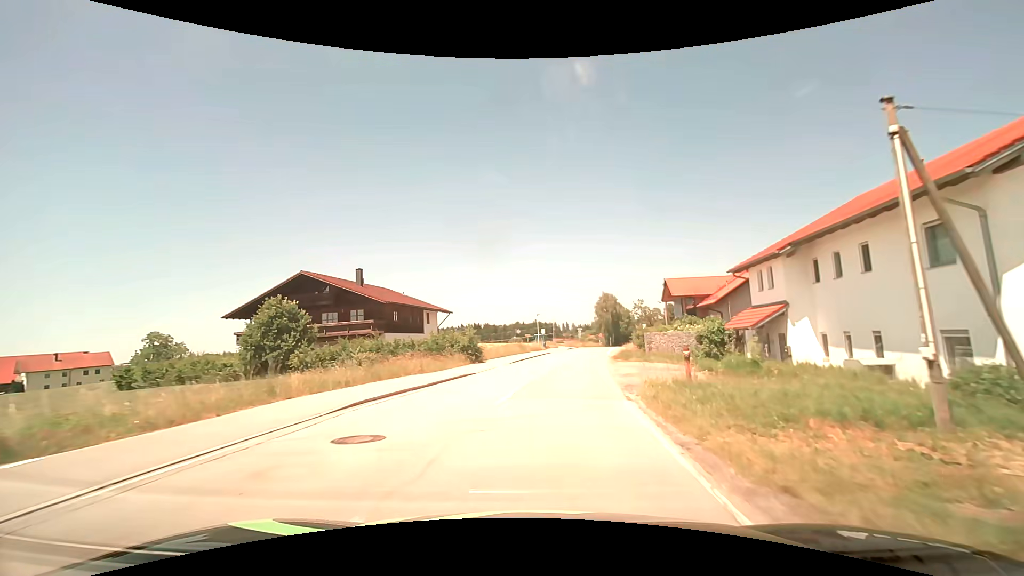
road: tertiary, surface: asphalt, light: Day
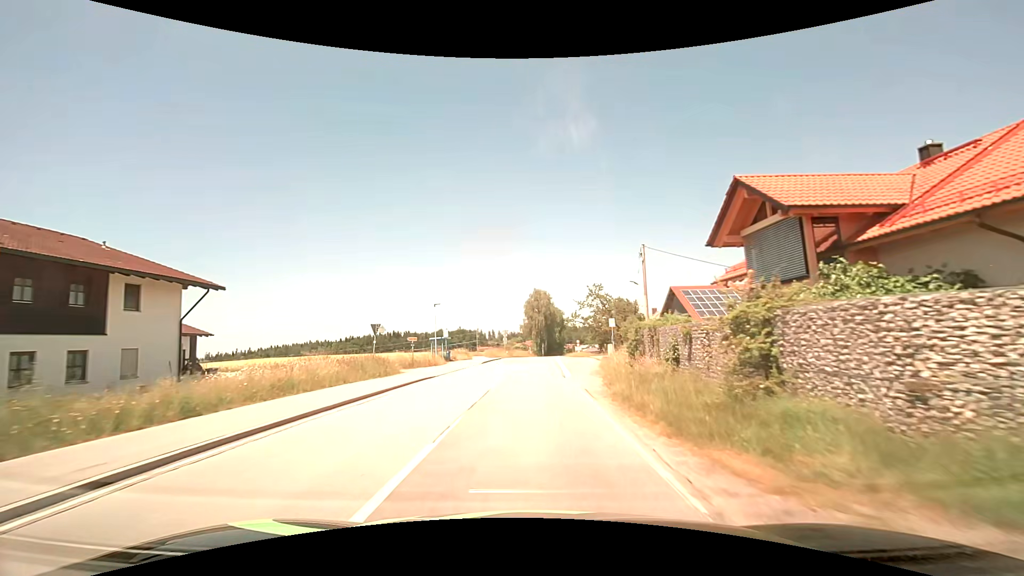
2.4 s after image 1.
(+2.9, +30.6) m; +9°
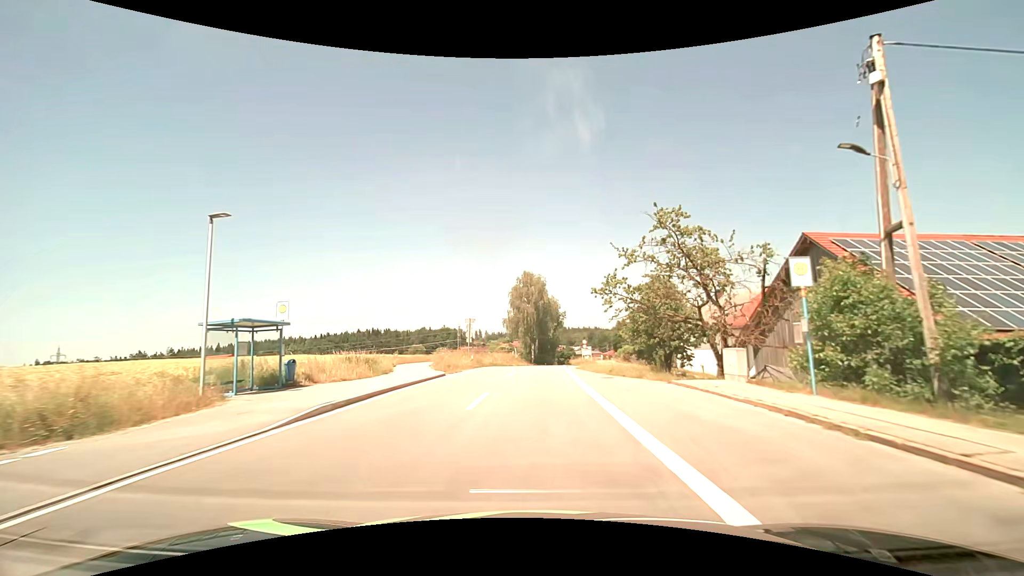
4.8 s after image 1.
(+0.2, +31.1) m; +1°
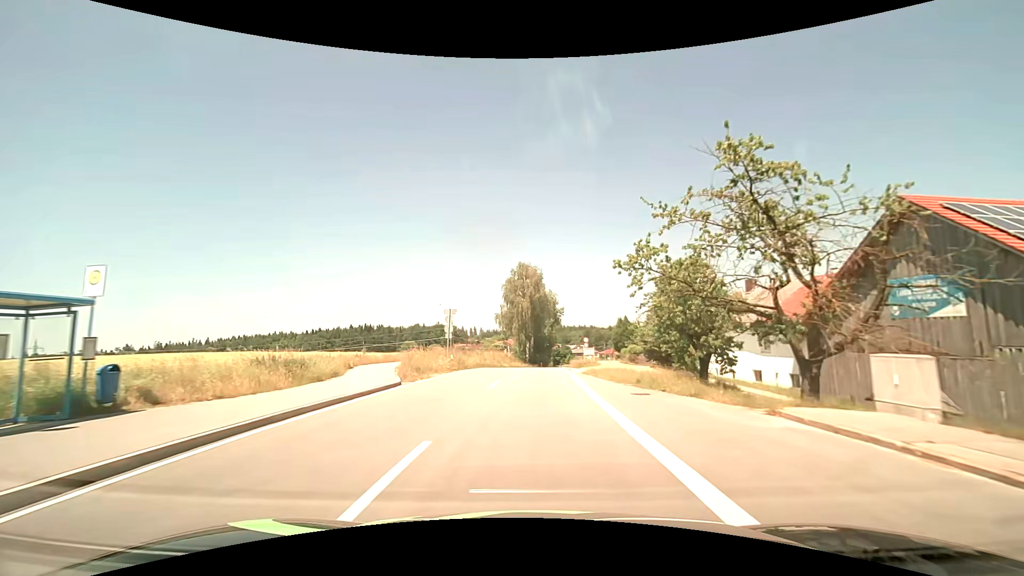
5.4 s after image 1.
(0.0, +7.8) m; +1°
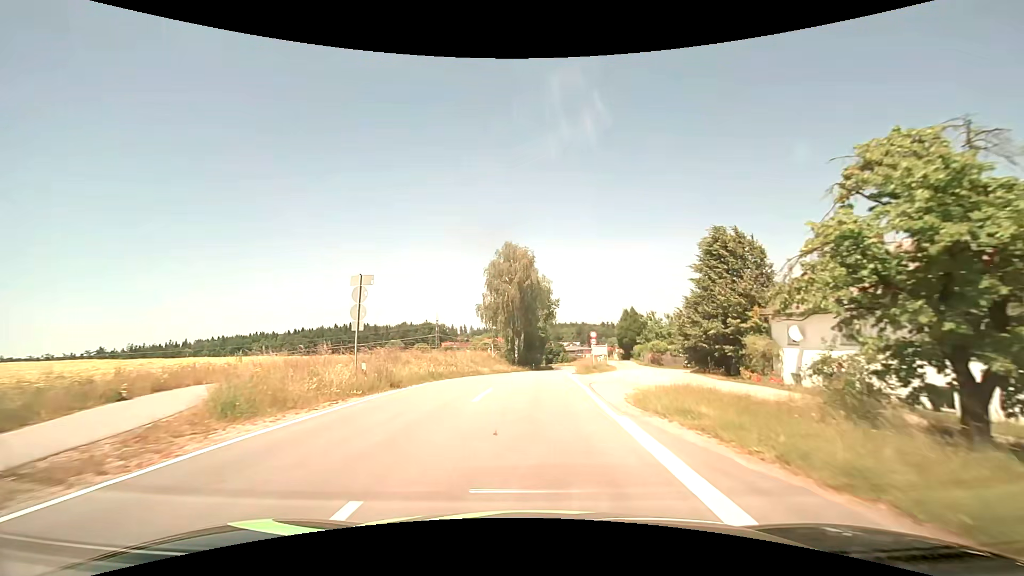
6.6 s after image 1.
(+0.2, +15.7) m; +1°
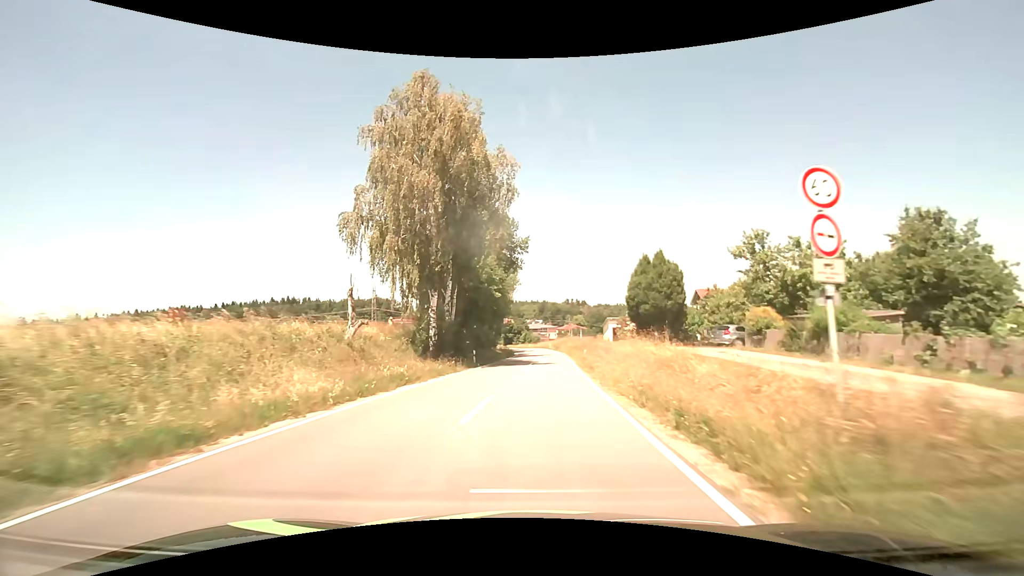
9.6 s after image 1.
(+1.0, +39.6) m; +4°
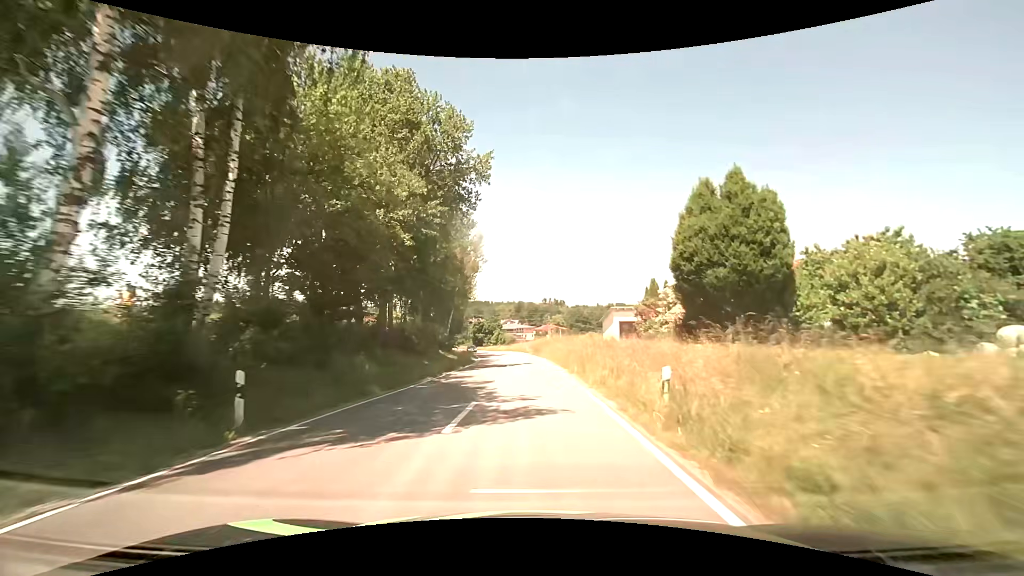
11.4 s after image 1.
(+0.9, +24.9) m; +3°
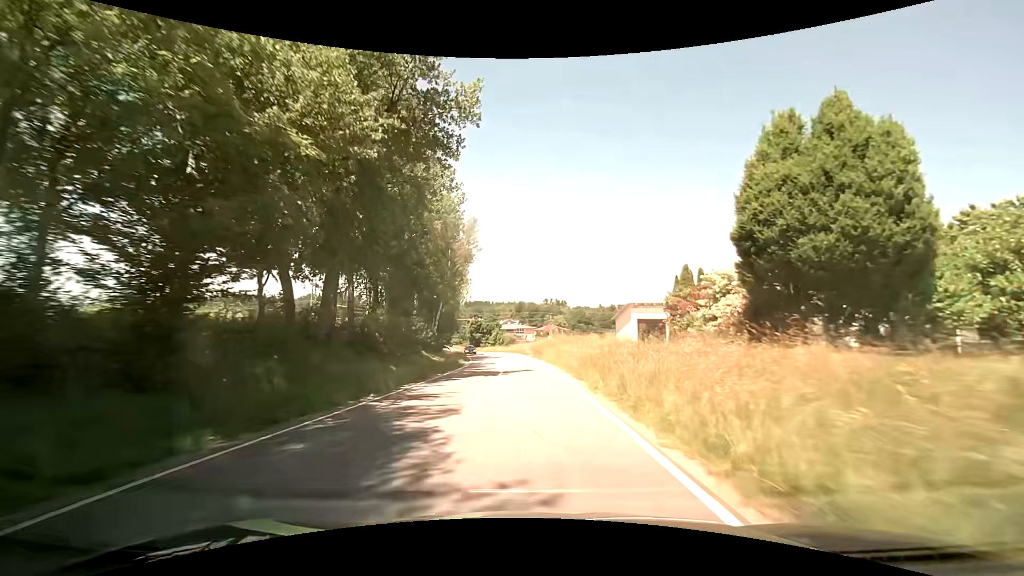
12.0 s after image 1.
(0.0, +8.5) m; -1°
(0, +10) (0, +20) (0, +30) (0, +40) (-1, +50) (-2, +60) (-4, +70) (-6, +80) (-7, +89) (-9, +99) m
